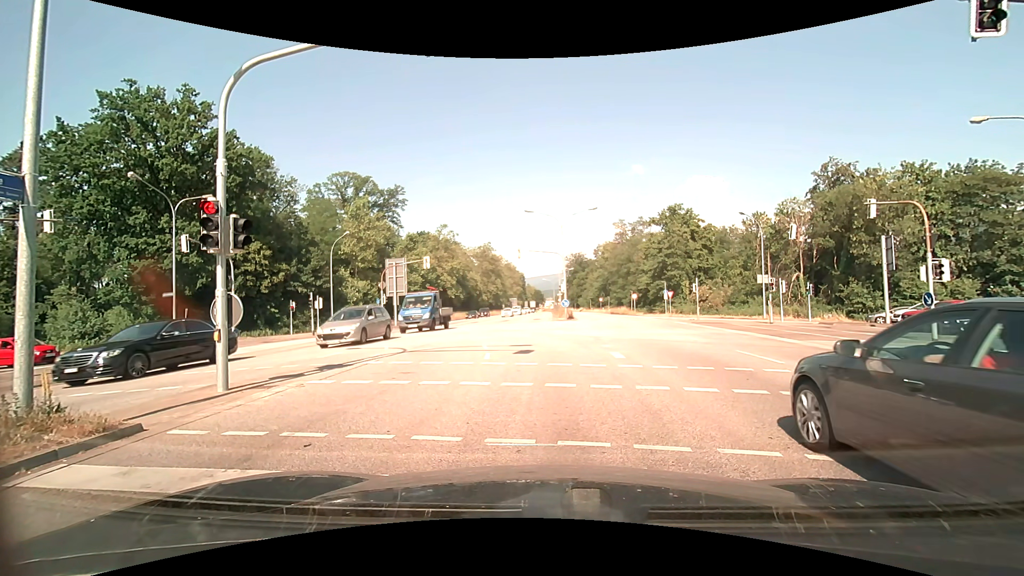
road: primary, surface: asphalt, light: Day
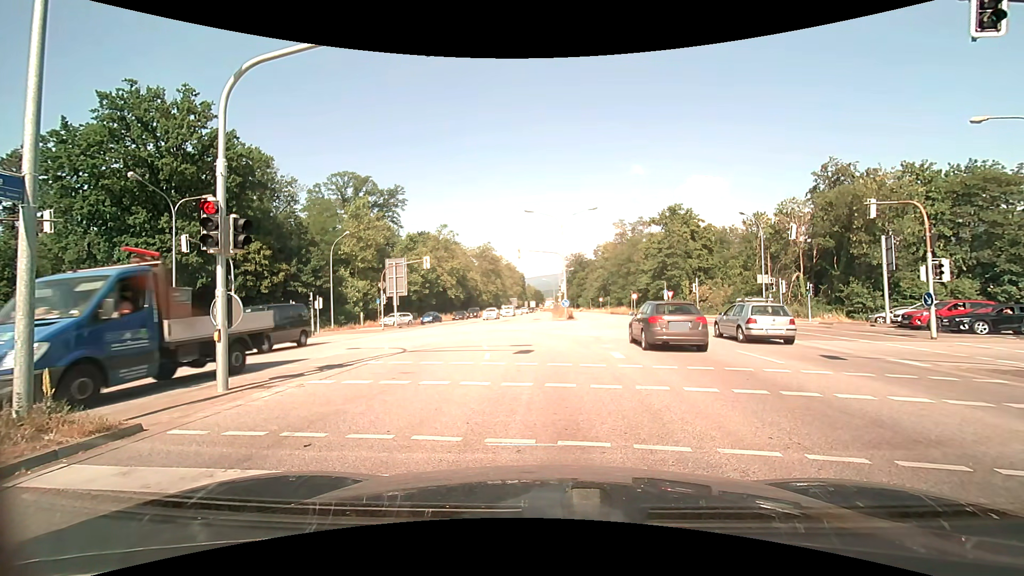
(0.0, 0.0) m; 0°
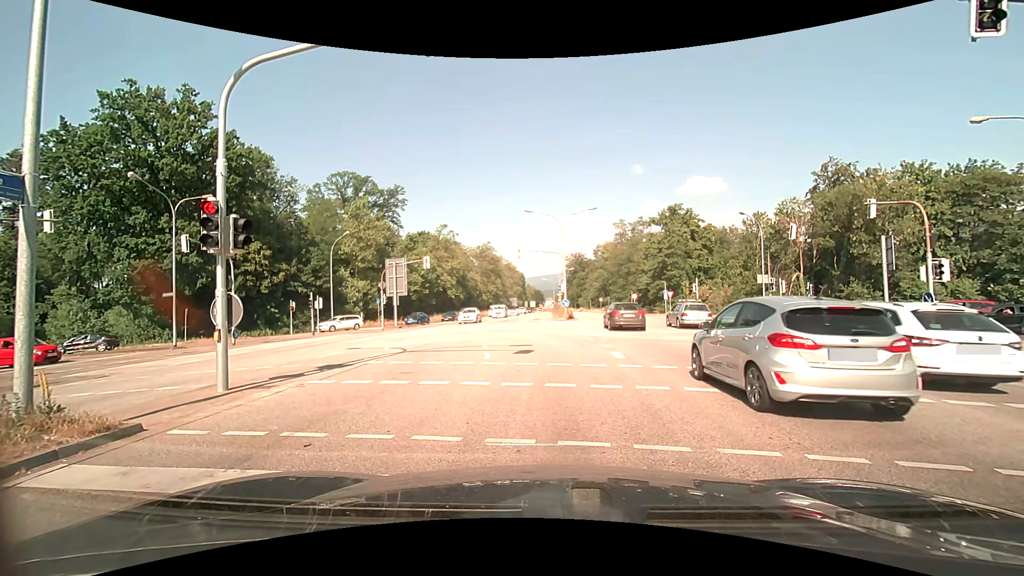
(0.0, 0.0) m; 0°
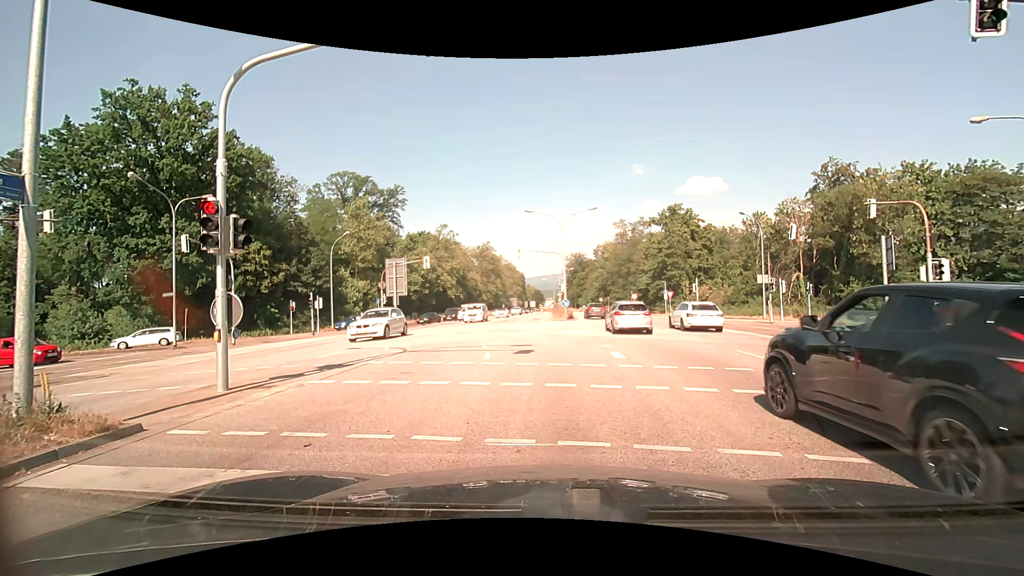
(0.0, 0.0) m; 0°
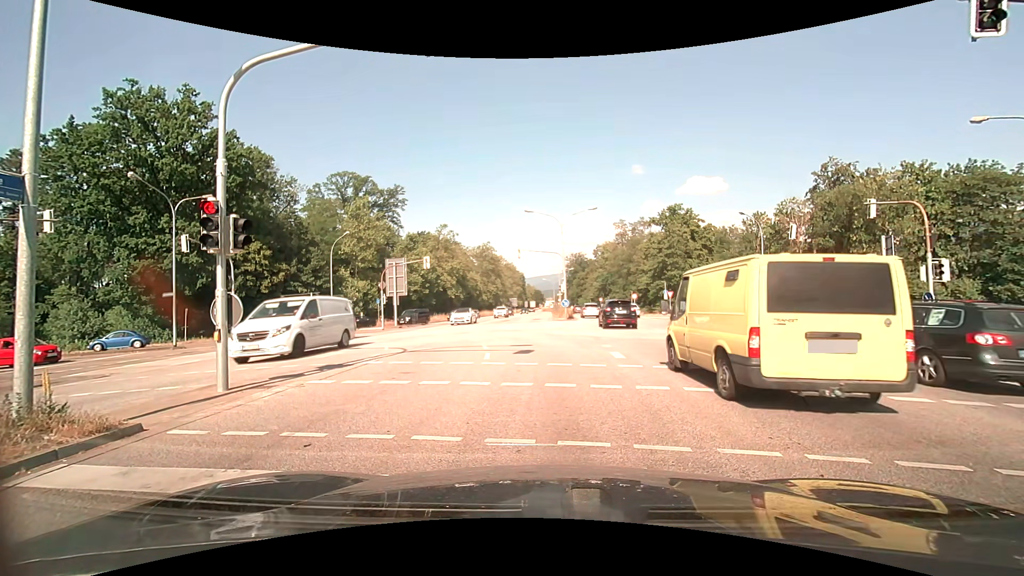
(0.0, 0.0) m; 0°
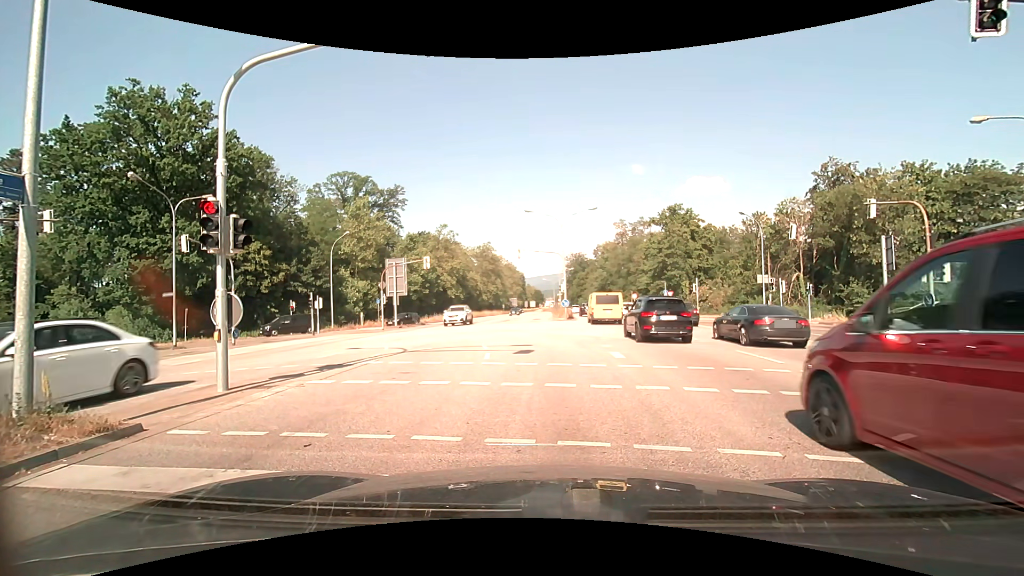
(0.0, 0.0) m; 0°
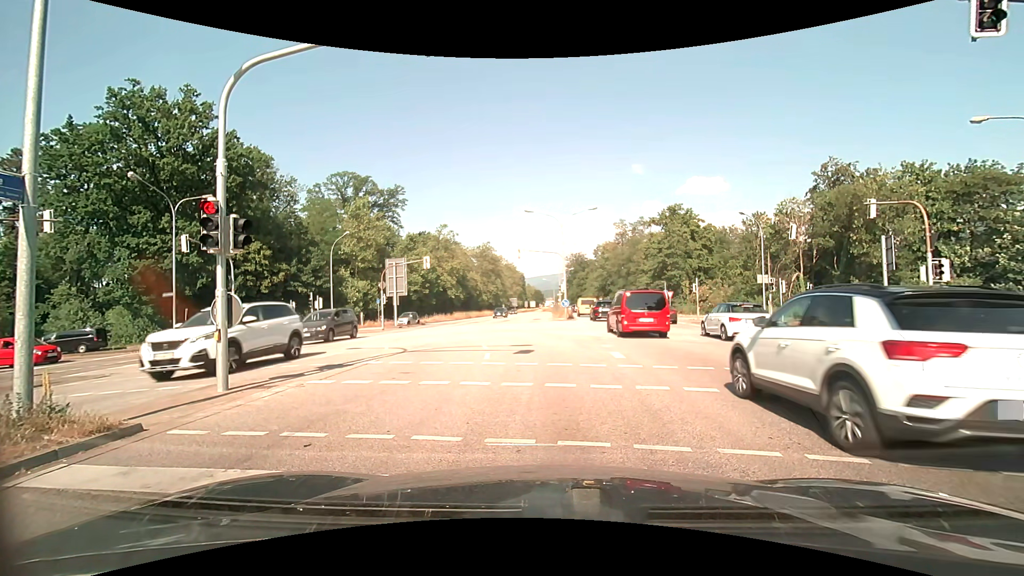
(0.0, 0.0) m; 0°
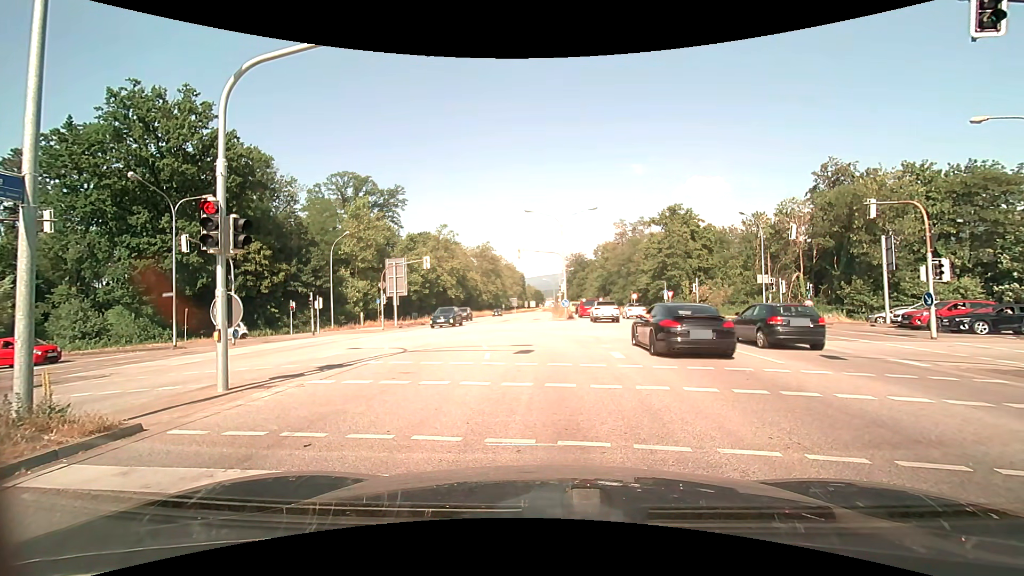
(0.0, 0.0) m; 0°
